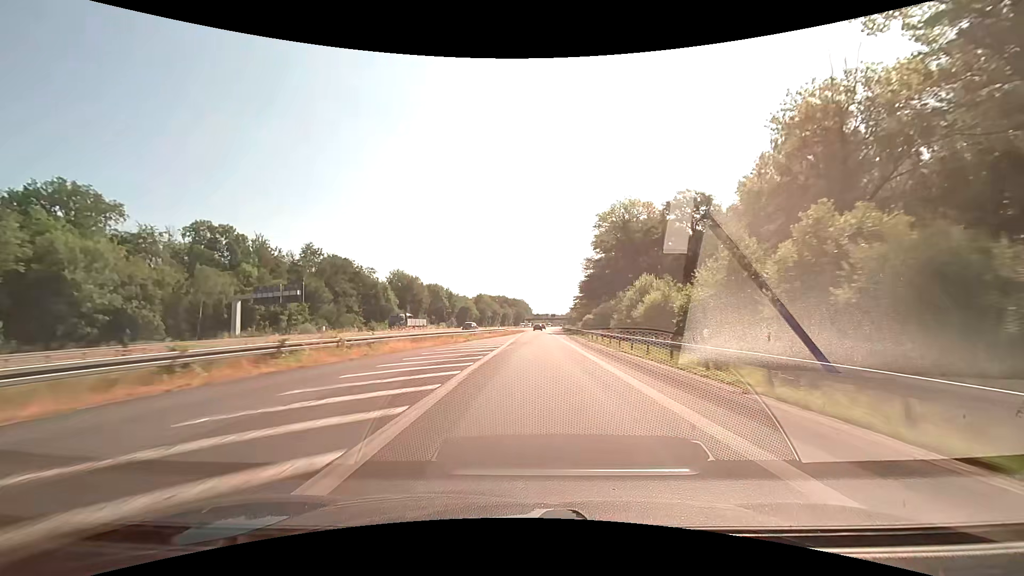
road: motorway_link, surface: asphalt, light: Day
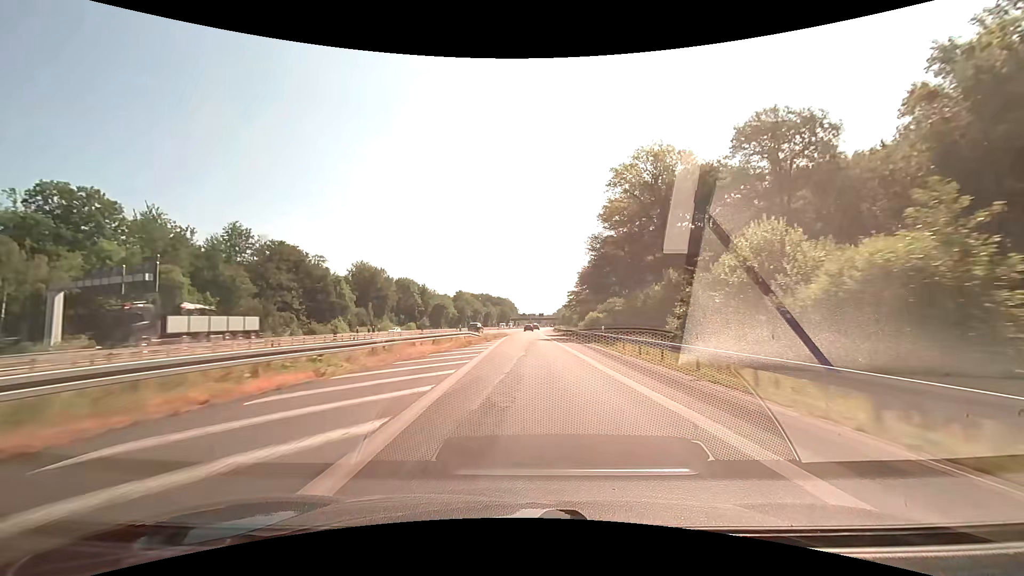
(+0.4, +27.7) m; +2°
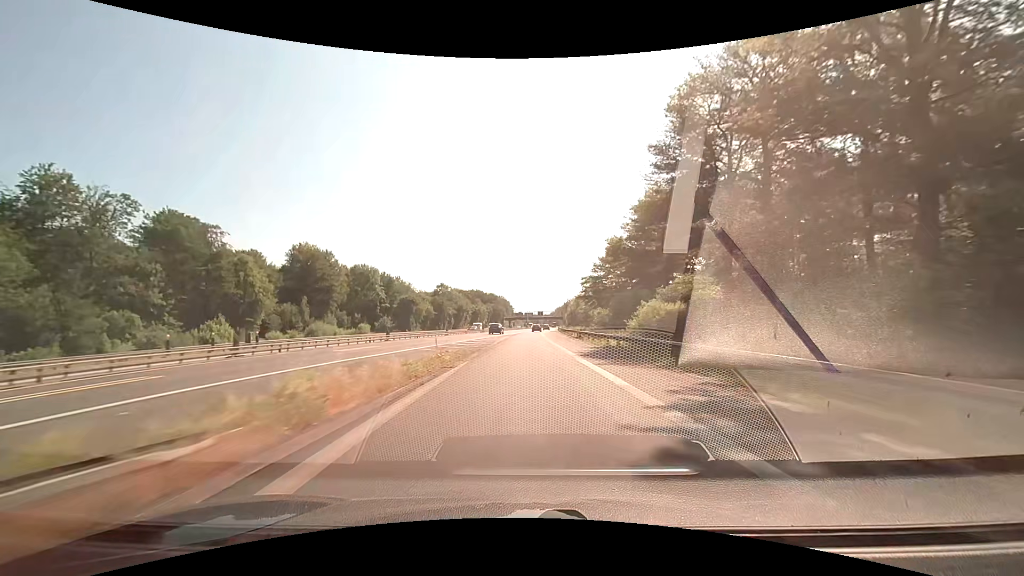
(+0.3, +41.1) m; +1°
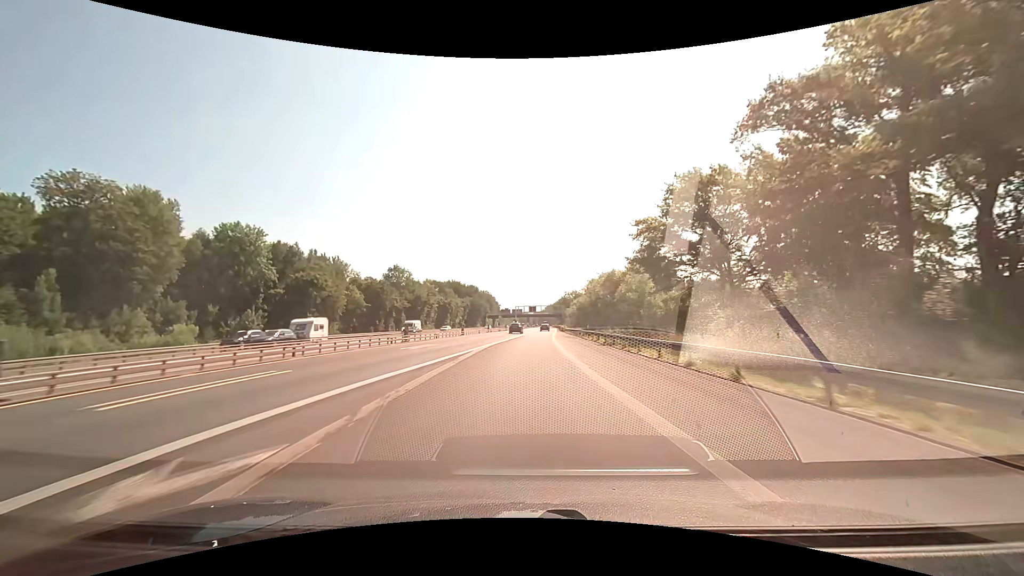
(+0.1, +53.5) m; +1°
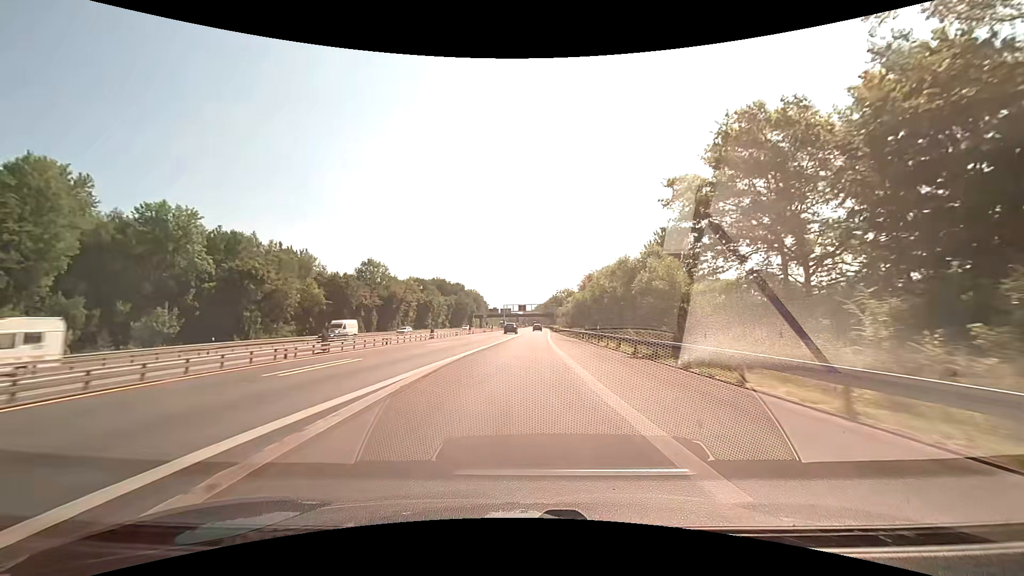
(+0.1, +13.1) m; +1°
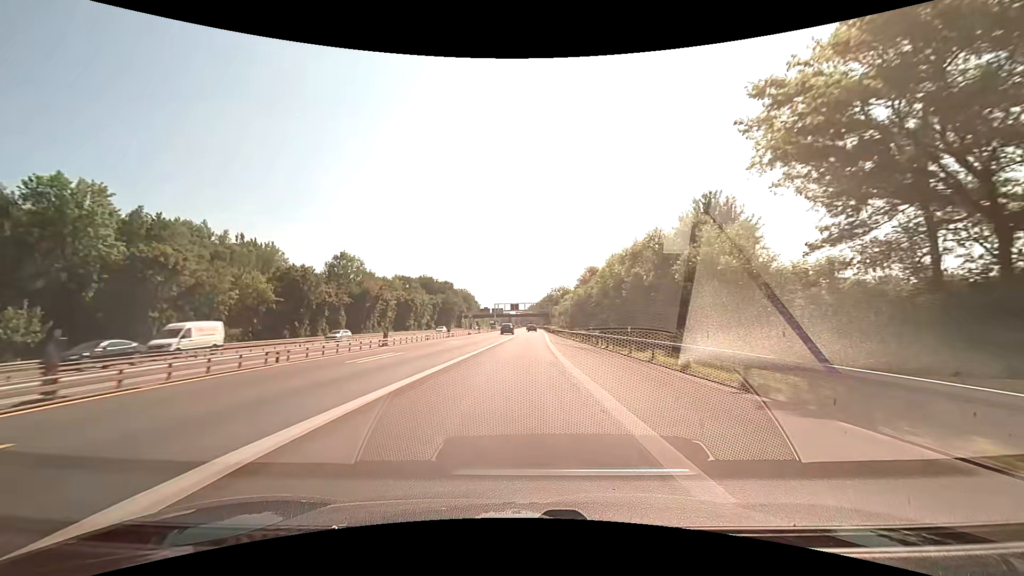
(+0.1, +13.0) m; +1°
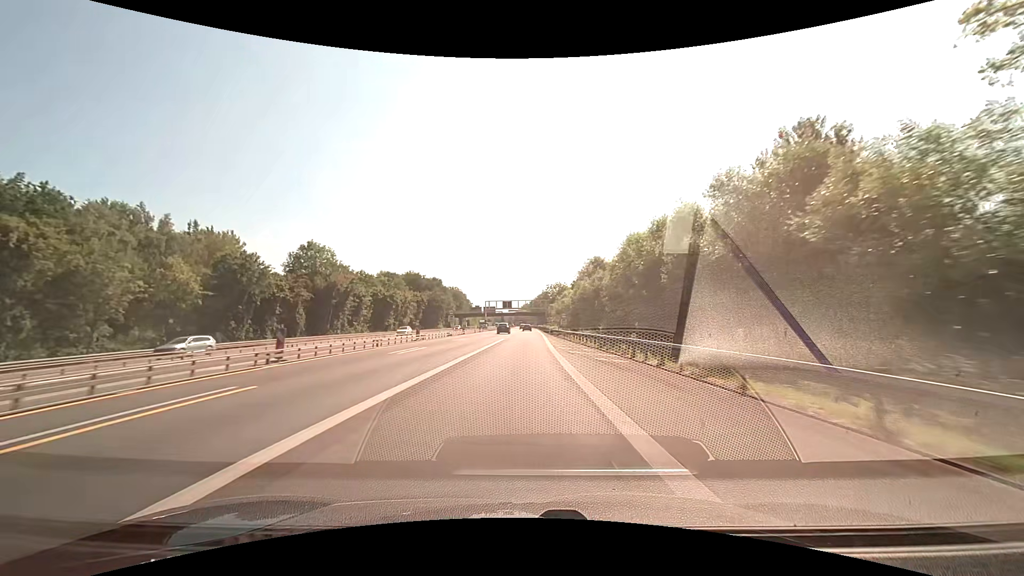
(+0.1, +12.9) m; +1°
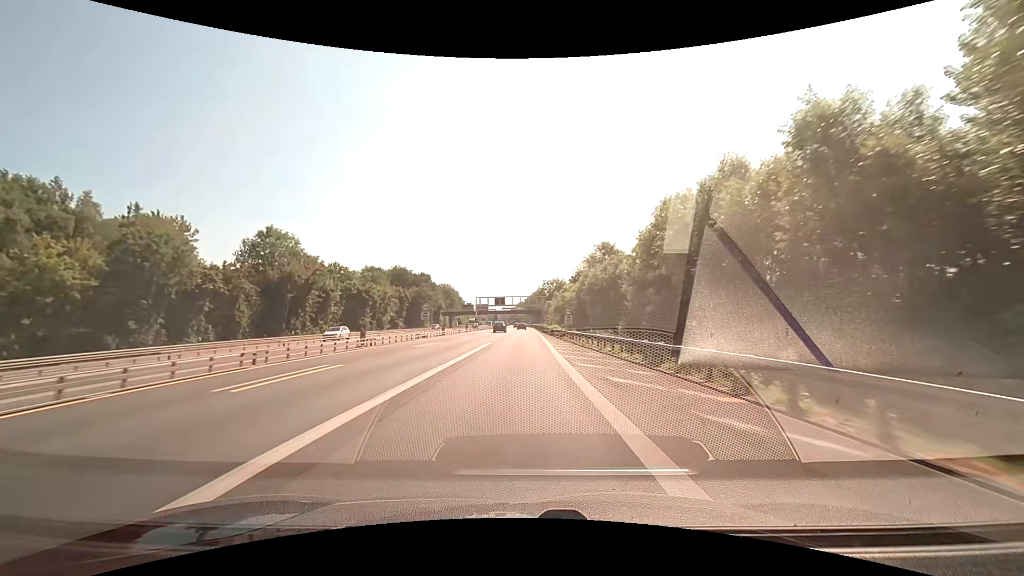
(0.0, +12.8) m; 0°
(0, +10) (0, +20) (0, +30) (0, +40) (0, +50) (0, +60) (0, +70) (0, +80) (-1, +90) (-1, +100) m
